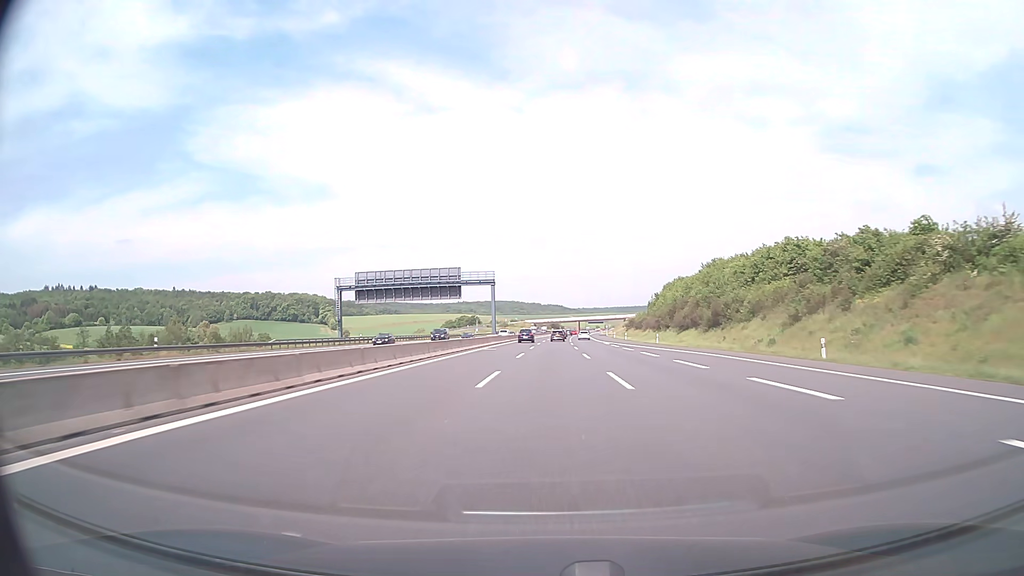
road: motorway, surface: asphalt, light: Day
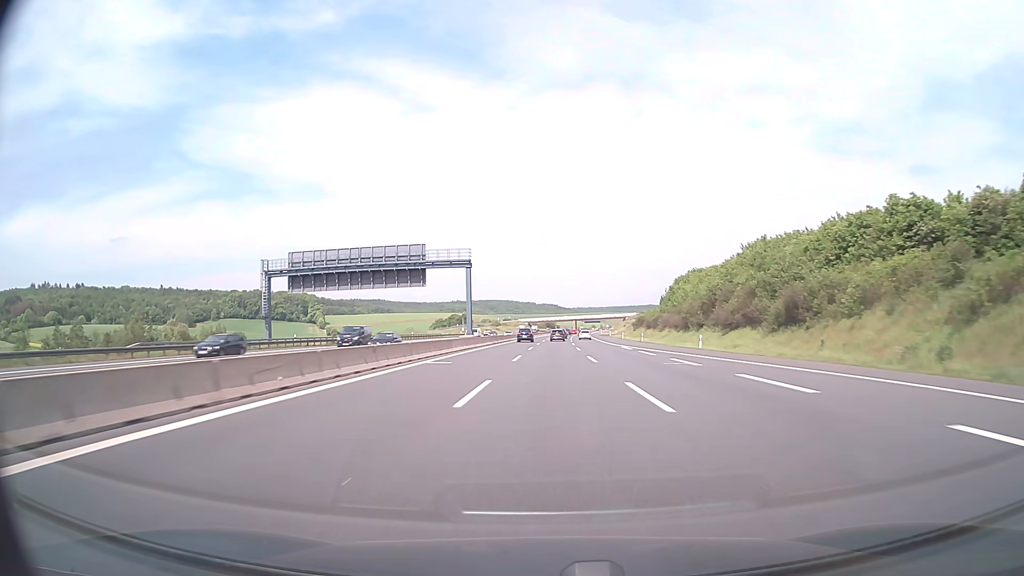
(+0.1, +22.5) m; 0°
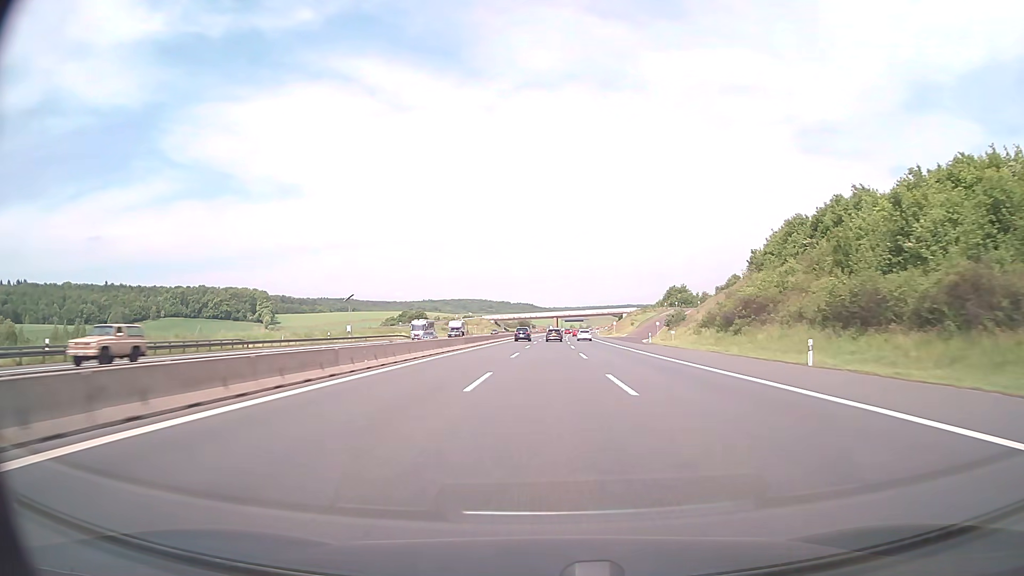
(+1.7, +87.2) m; +2°
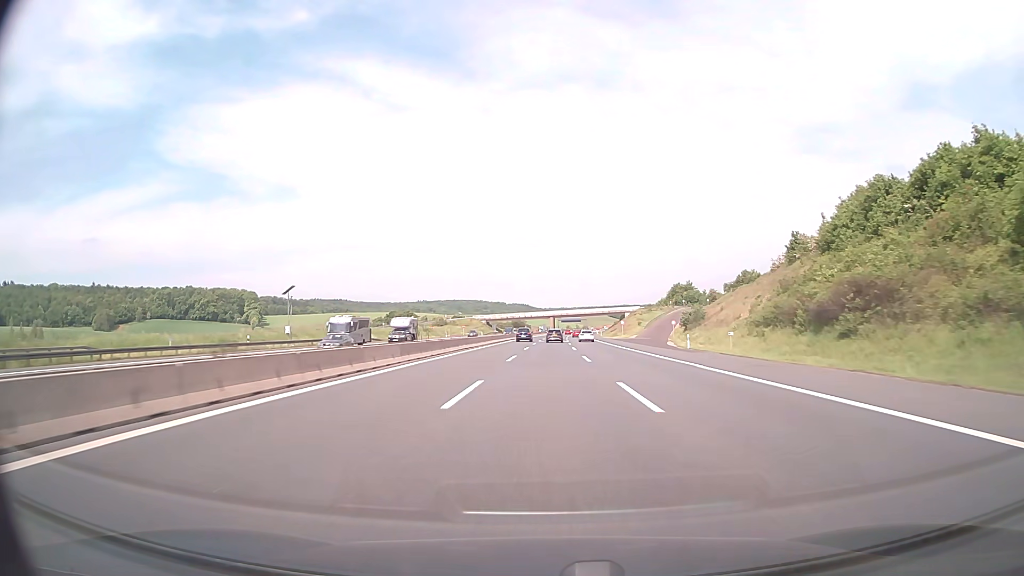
(+0.1, +21.1) m; 0°
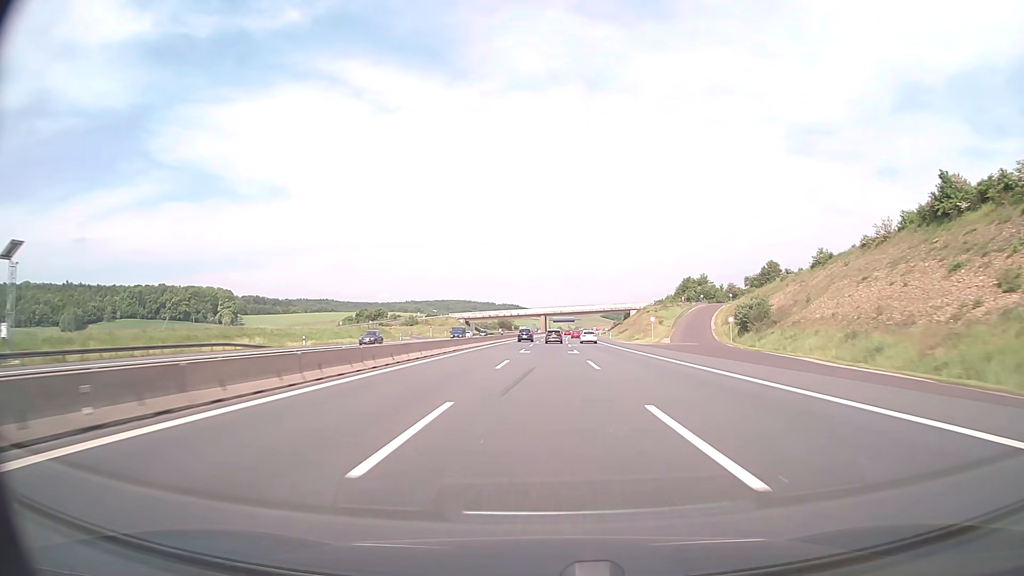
(+0.3, +41.5) m; +1°
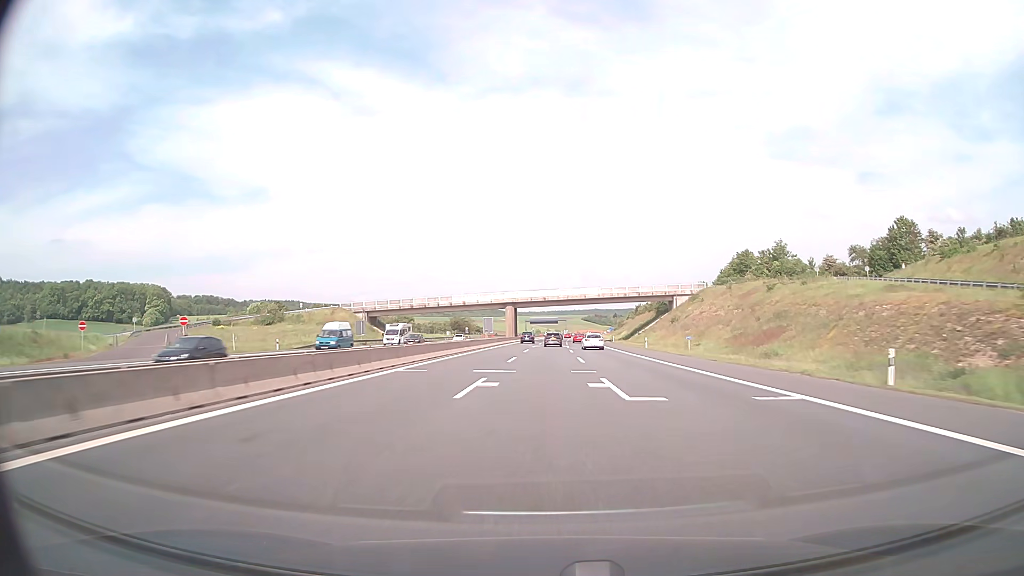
(+1.6, +100.5) m; +2°
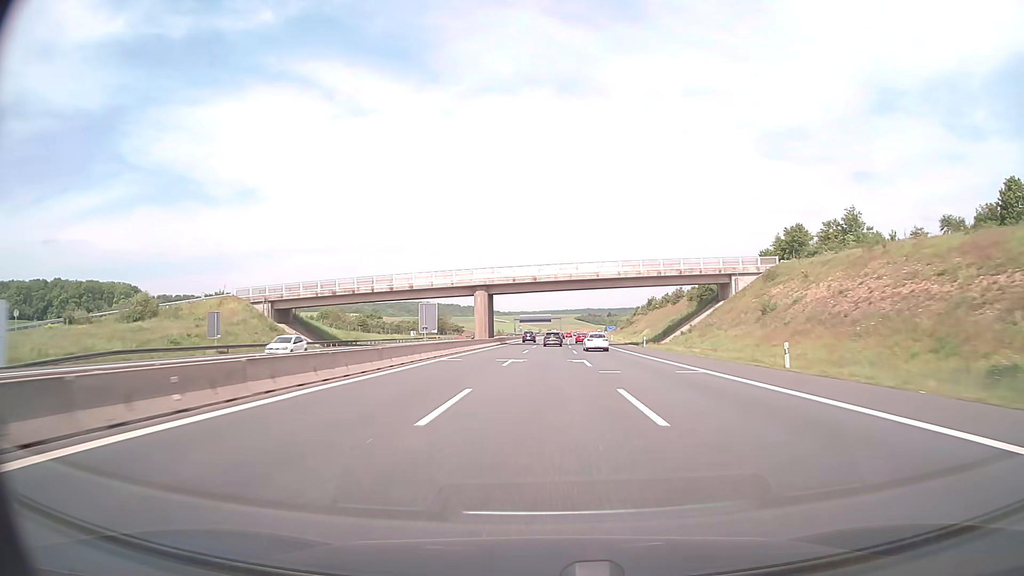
(+0.2, +40.6) m; +1°
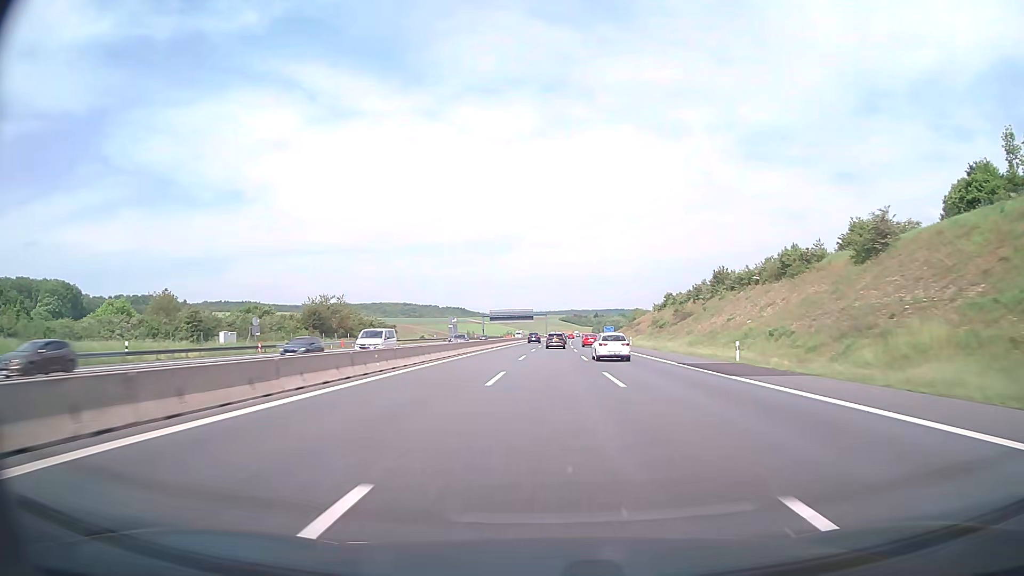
(+1.1, +82.7) m; +1°
(0, +10) (0, +20) (0, +30) (0, +40) (0, +50) (+1, +60) (+1, +70) (+1, +80) (+2, +90) (+2, +100) m
